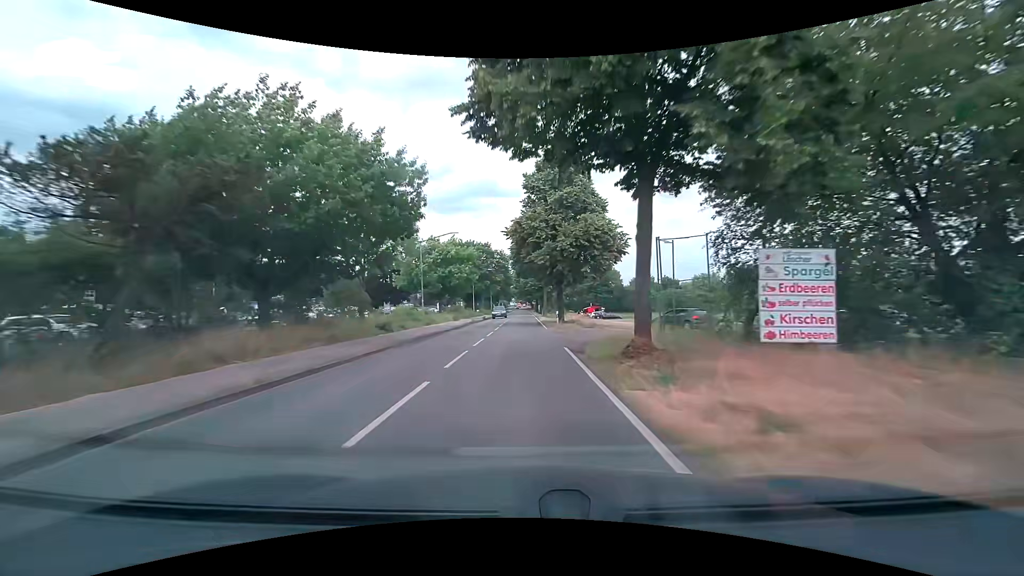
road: secondary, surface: asphalt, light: Day
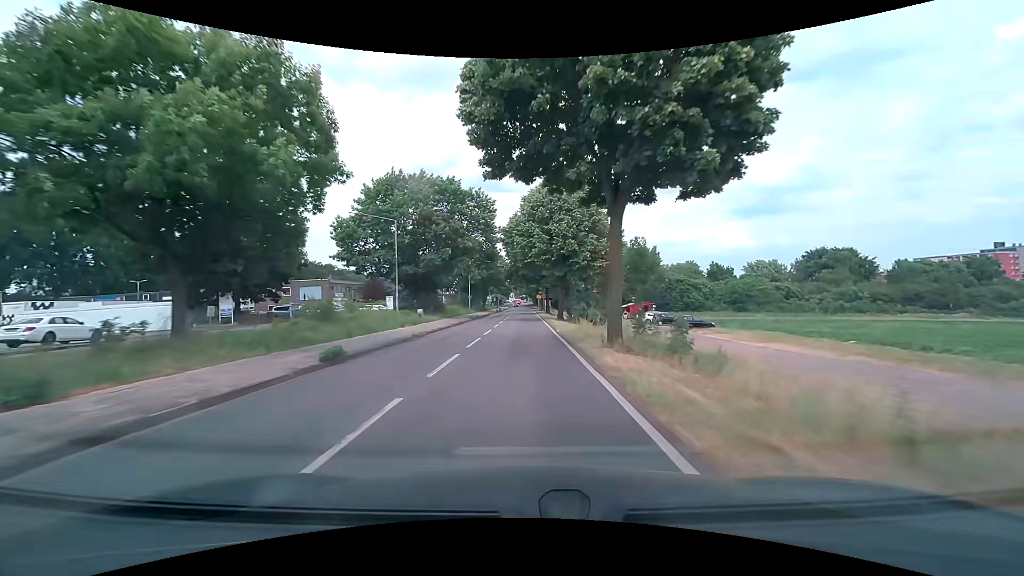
(-0.1, +50.3) m; 0°
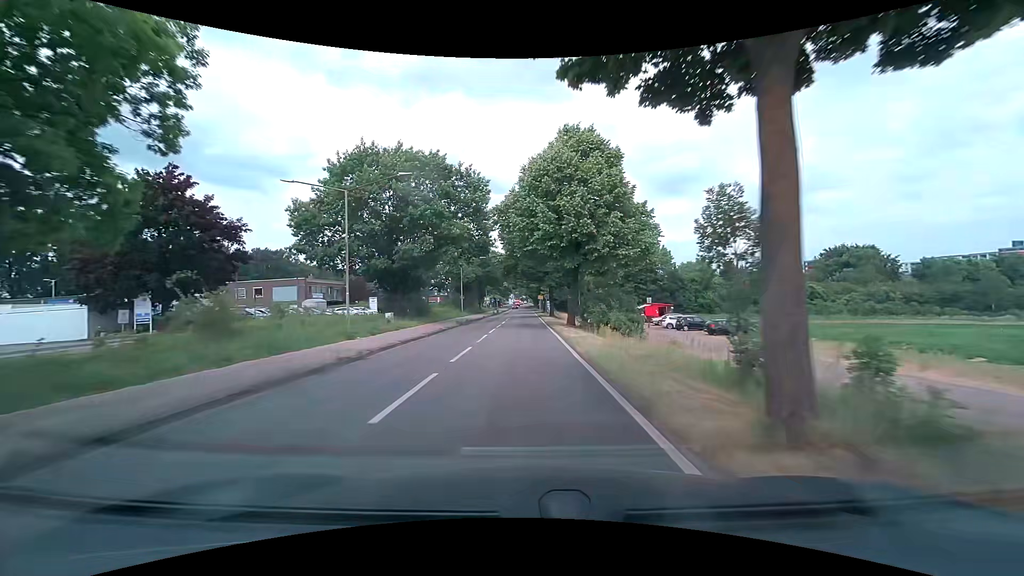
(0.0, +9.3) m; 0°
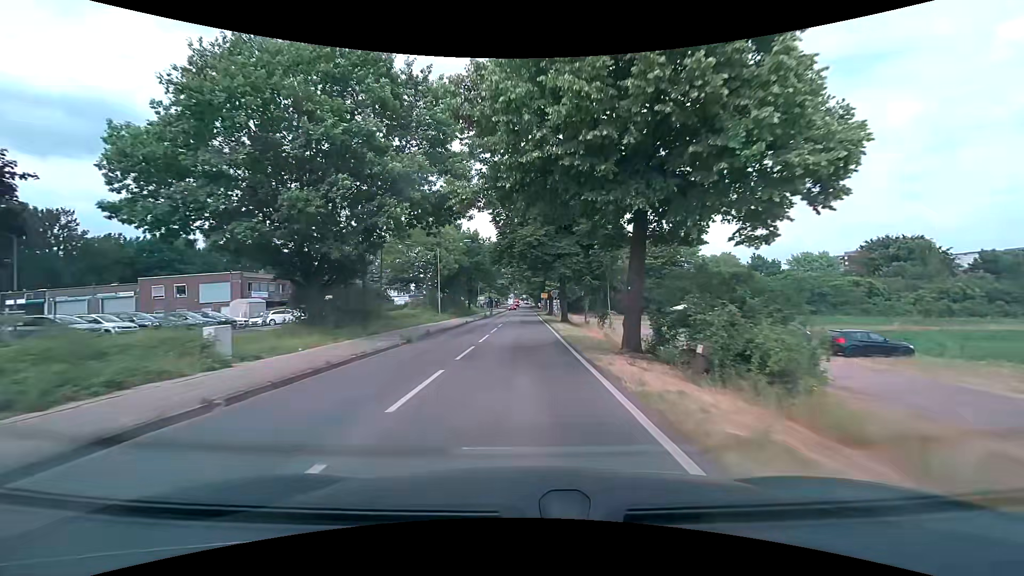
(0.0, +17.5) m; 0°
